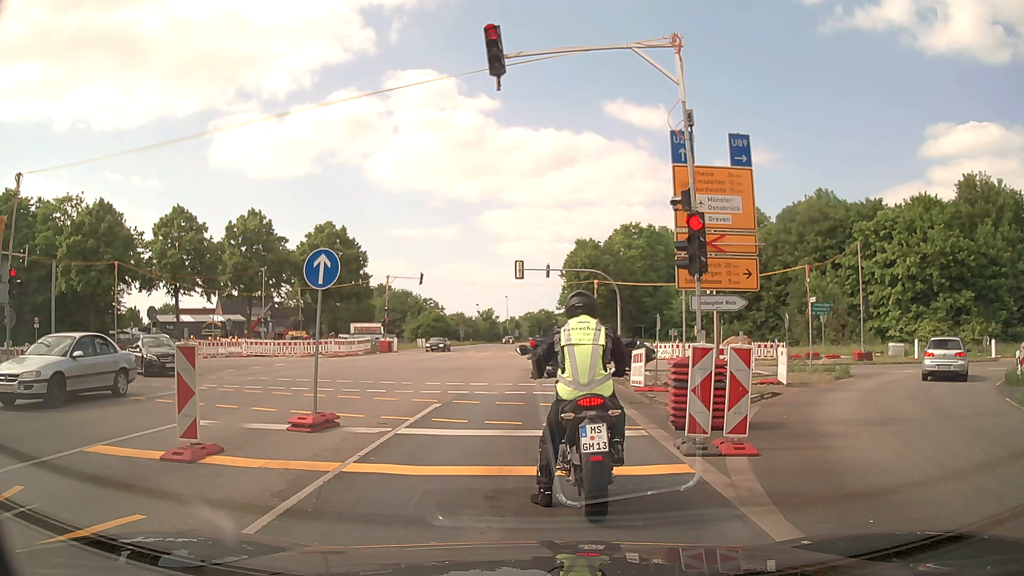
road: primary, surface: asphalt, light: Day
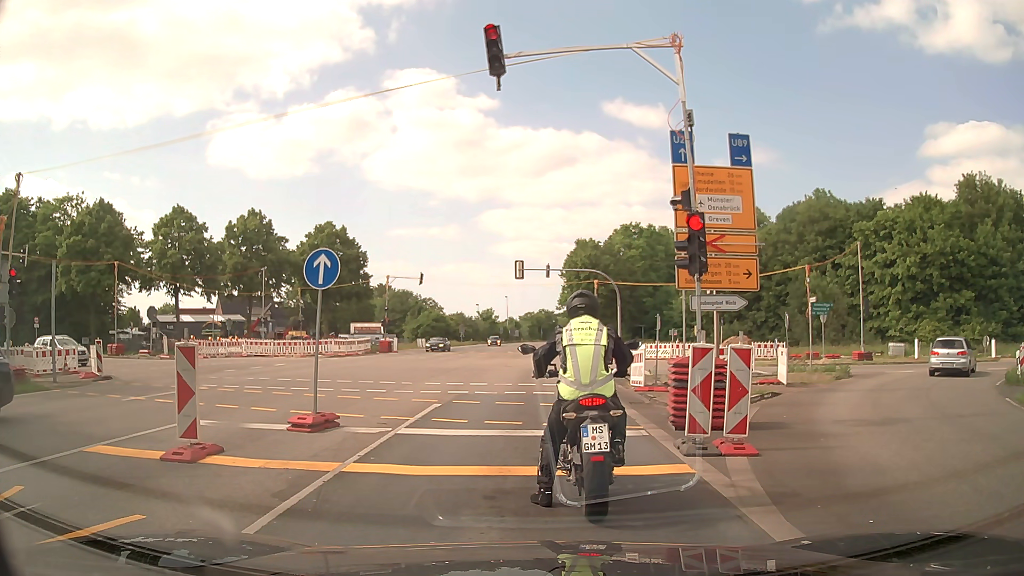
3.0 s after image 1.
(0.0, 0.0) m; 0°
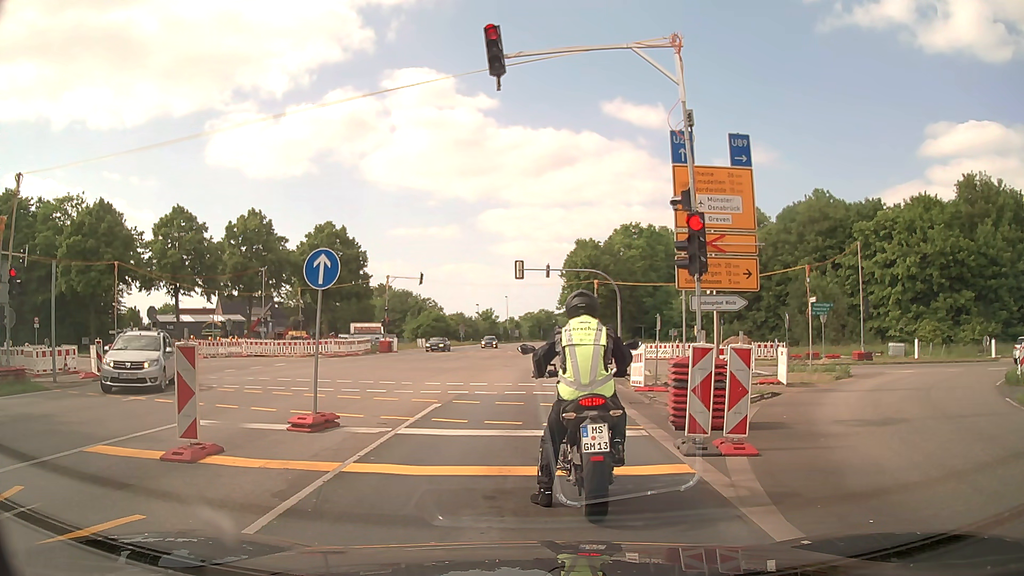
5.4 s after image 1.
(0.0, 0.0) m; 0°
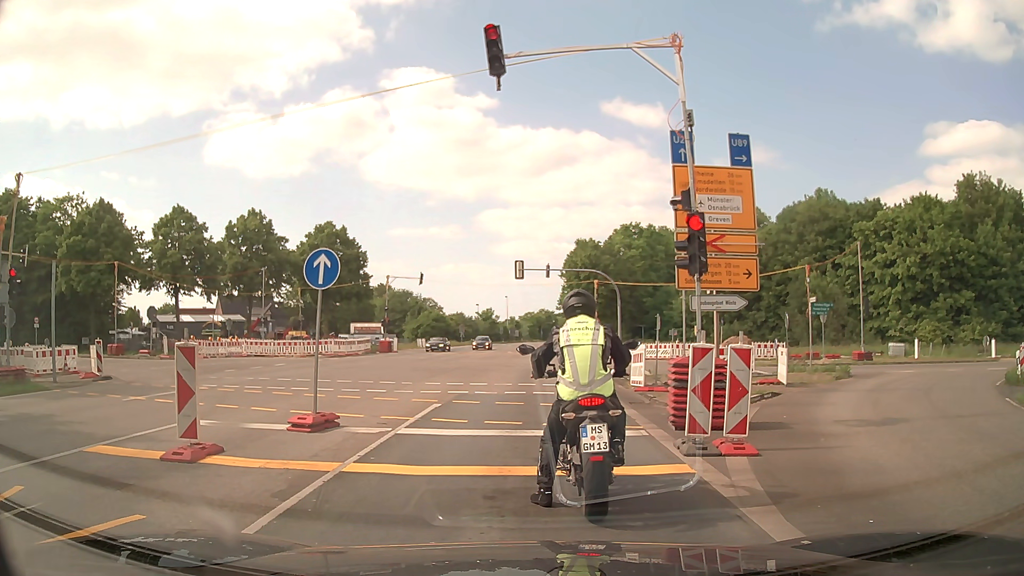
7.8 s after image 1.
(0.0, 0.0) m; 0°
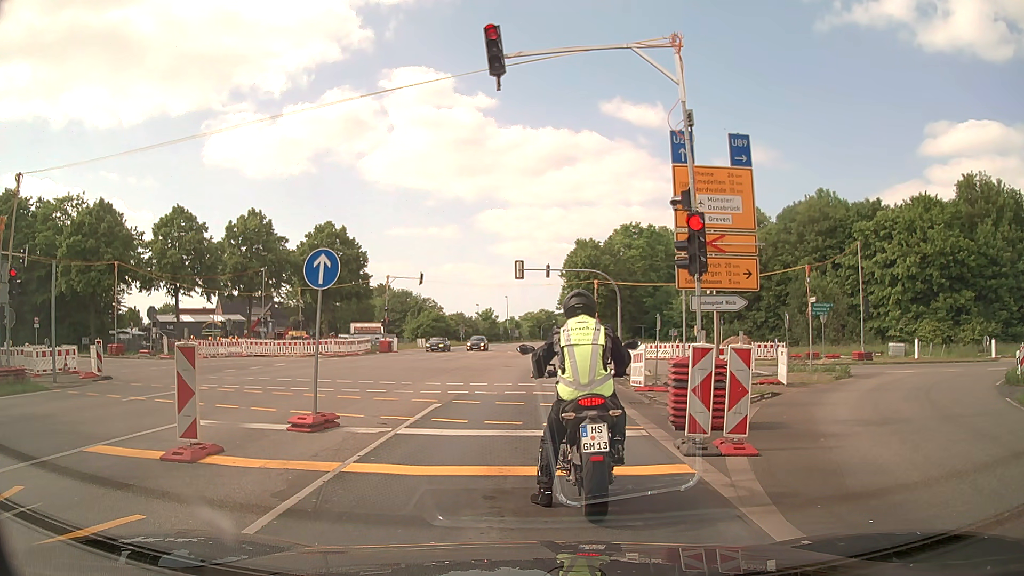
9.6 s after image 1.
(0.0, 0.0) m; 0°
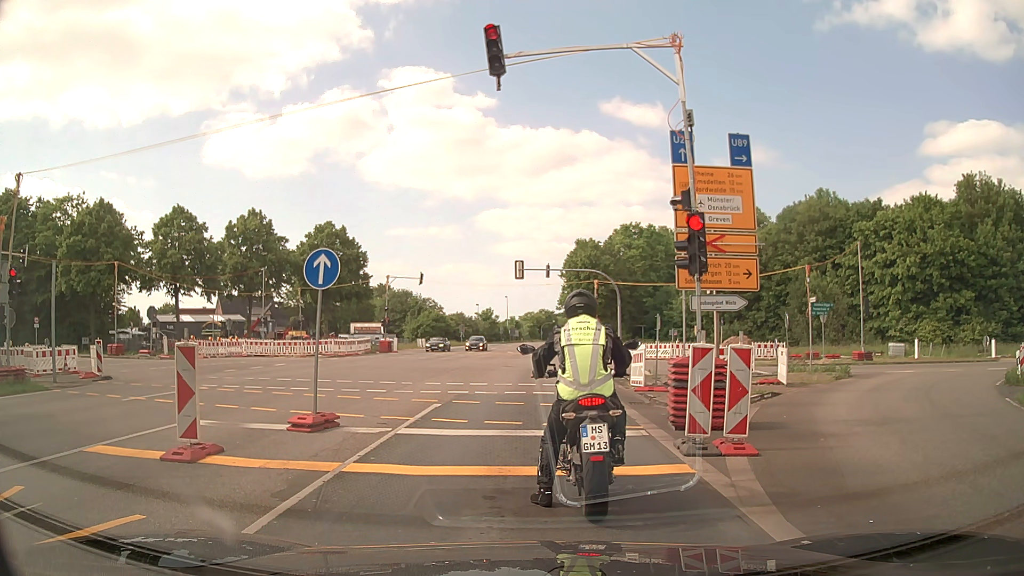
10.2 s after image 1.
(0.0, 0.0) m; 0°
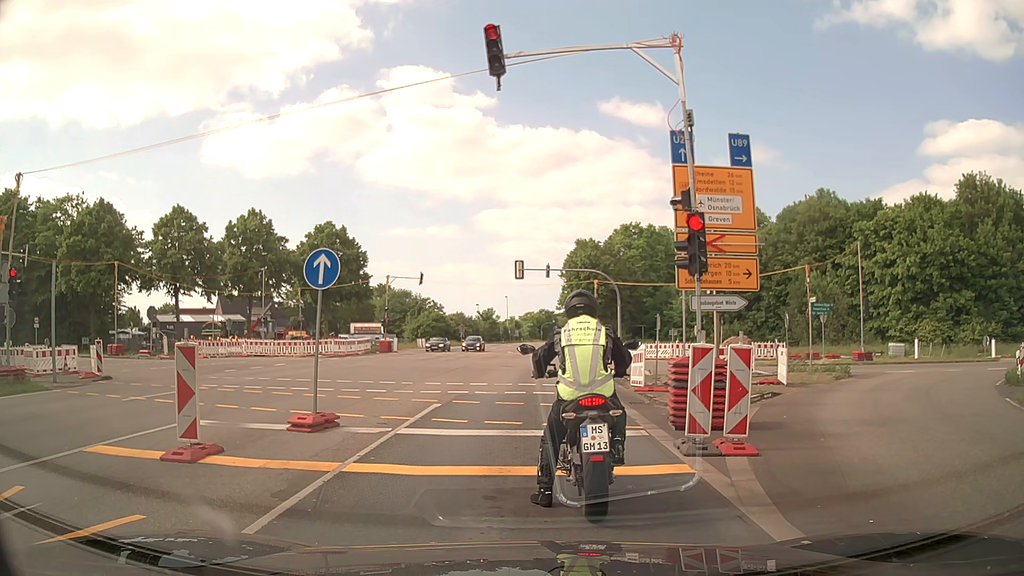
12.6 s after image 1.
(0.0, 0.0) m; 0°
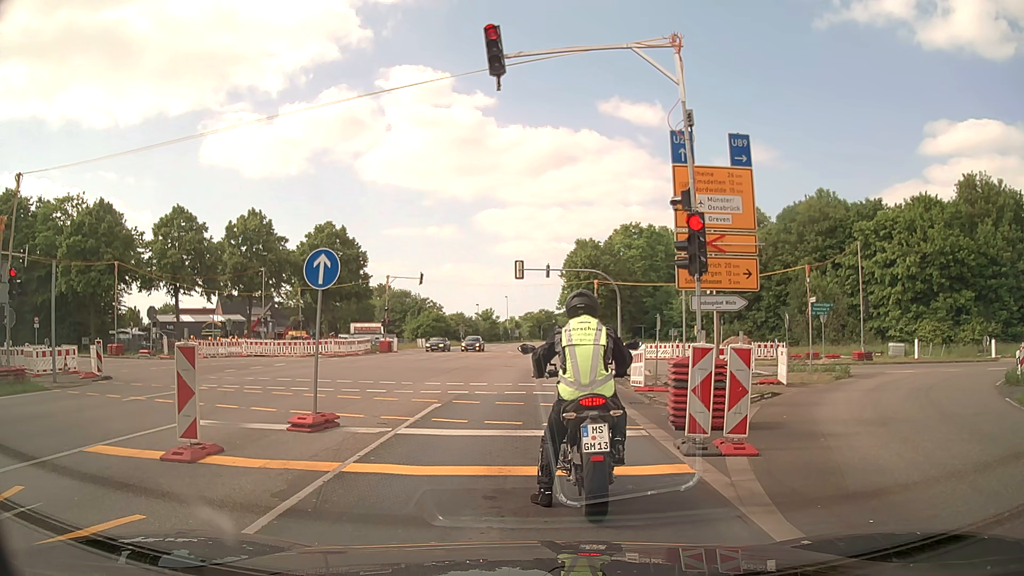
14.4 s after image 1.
(0.0, 0.0) m; 0°
